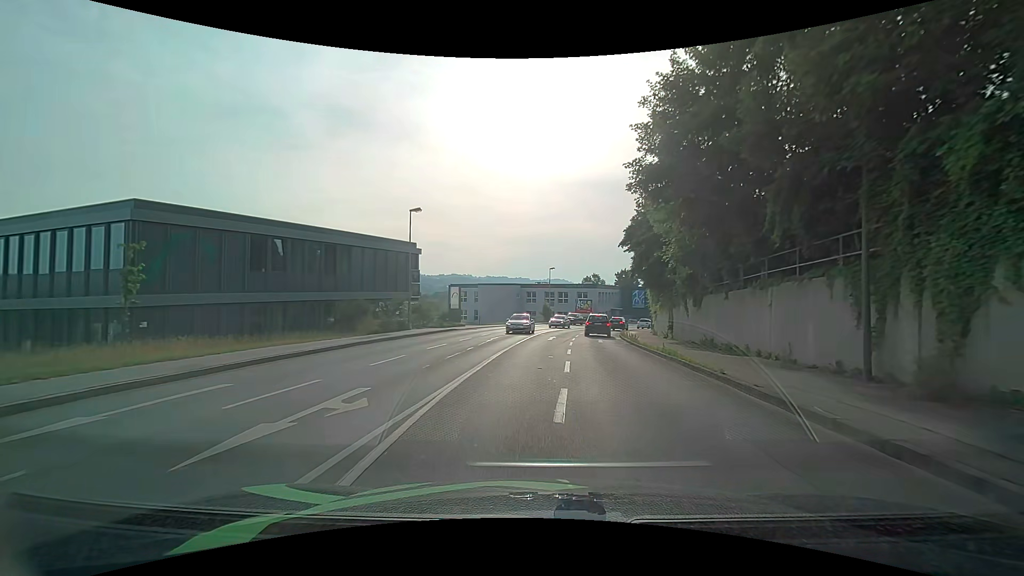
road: tertiary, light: Day
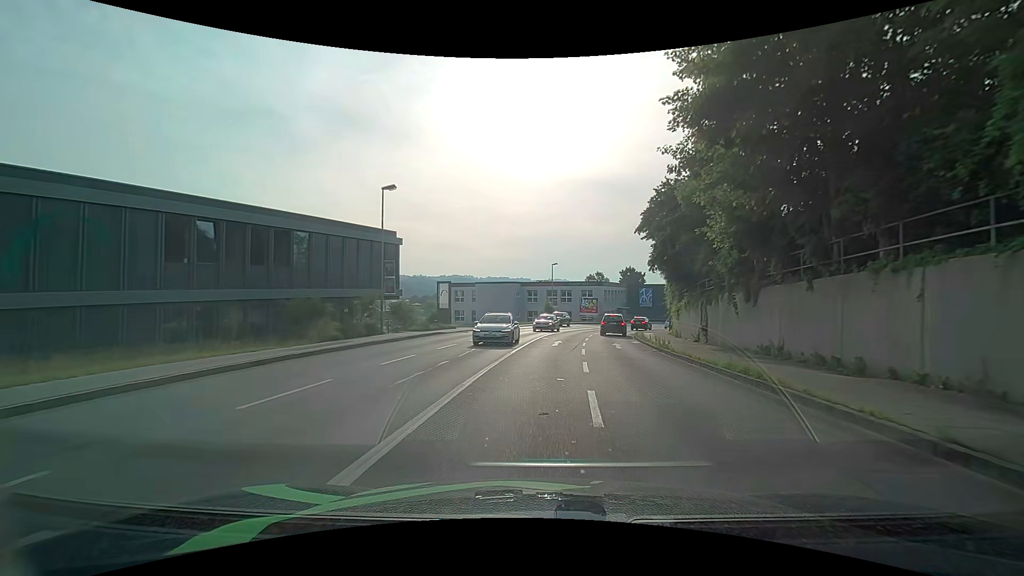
(-0.1, +6.1) m; -1°
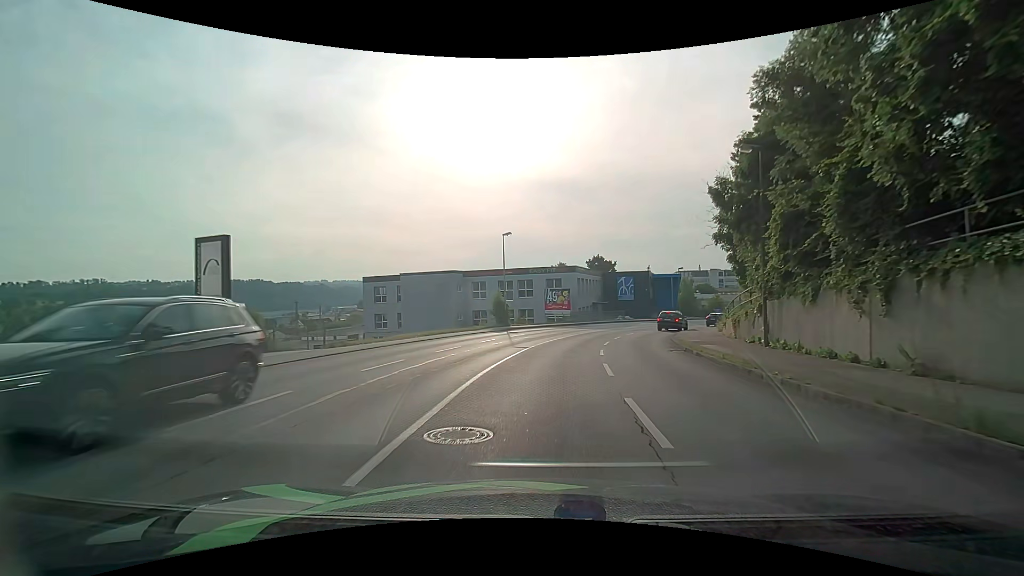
(+1.0, +25.1) m; +5°
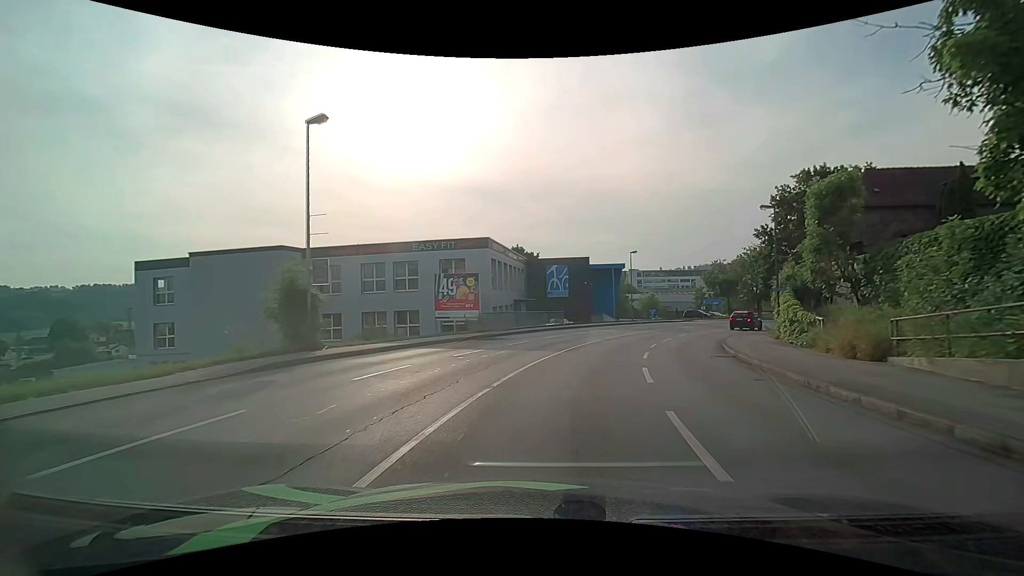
(+1.6, +25.0) m; +9°
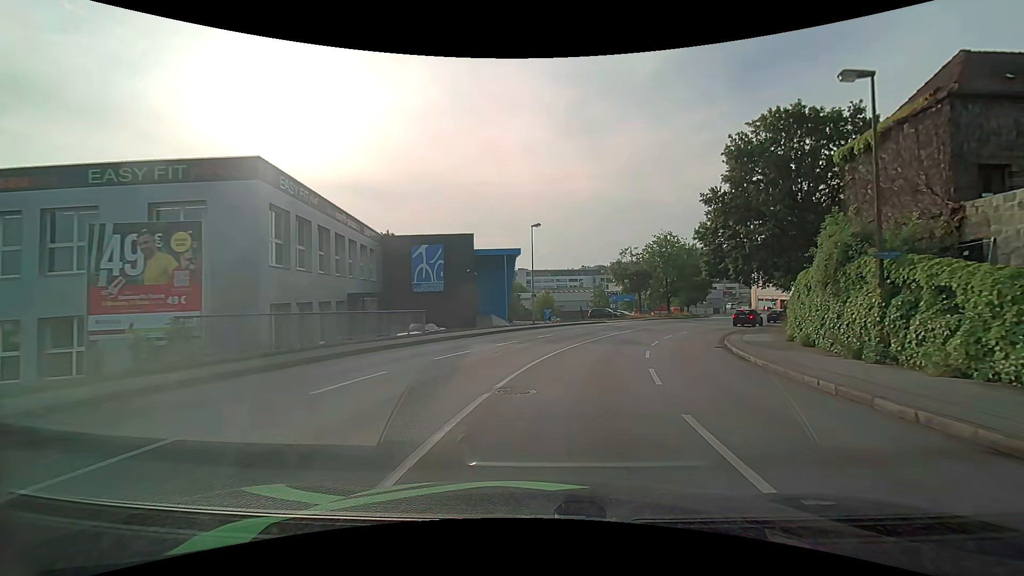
(+1.9, +18.6) m; +12°
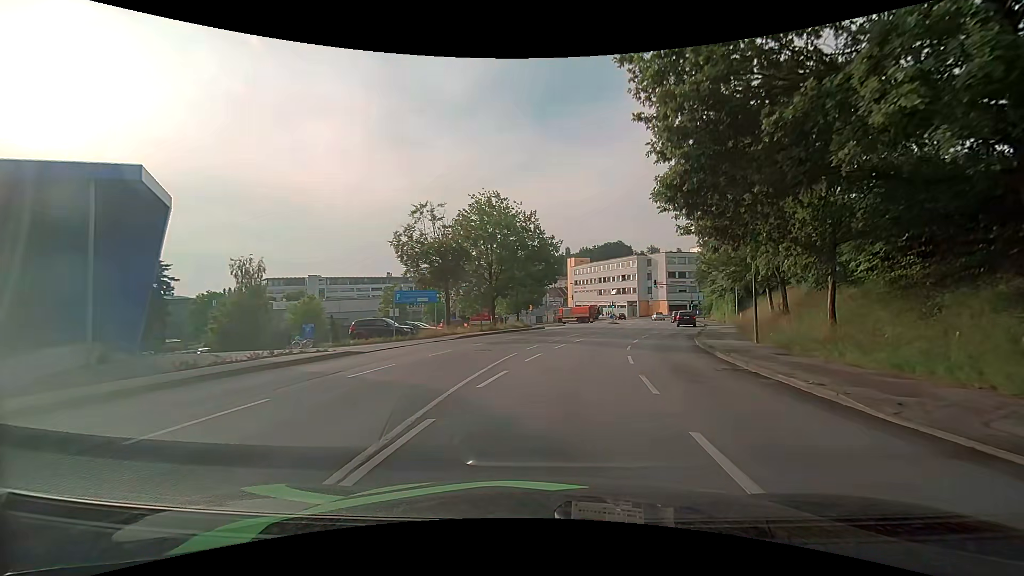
(+6.0, +30.9) m; +22°
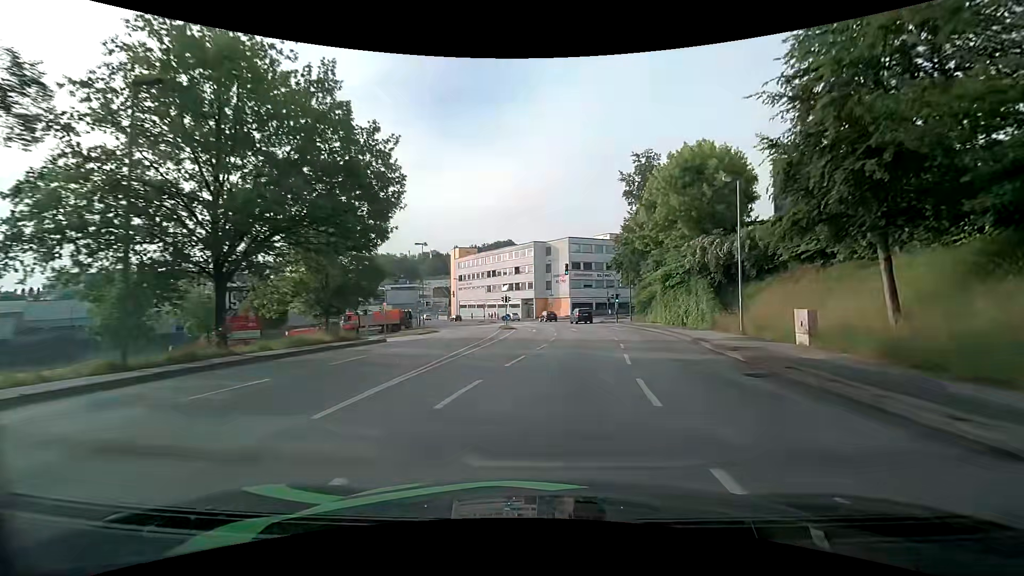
(+2.9, +25.8) m; +12°
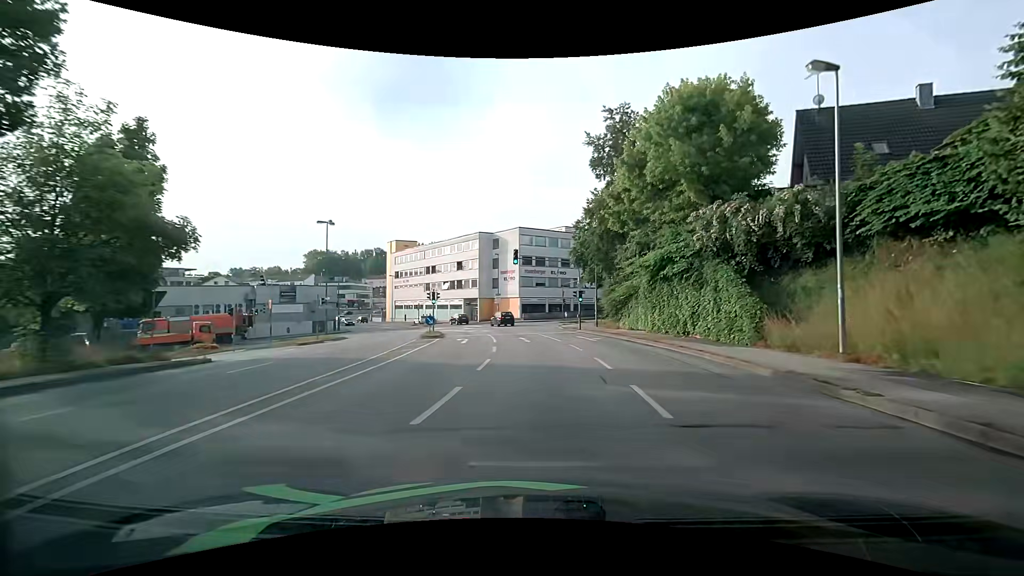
(+0.7, +12.8) m; +6°
(0, +10) (0, +20) (-1, +30) (-2, +40) (-4, +50) (-7, +59) (-10, +69) (-15, +78) (-20, +86) (-26, +94) m
